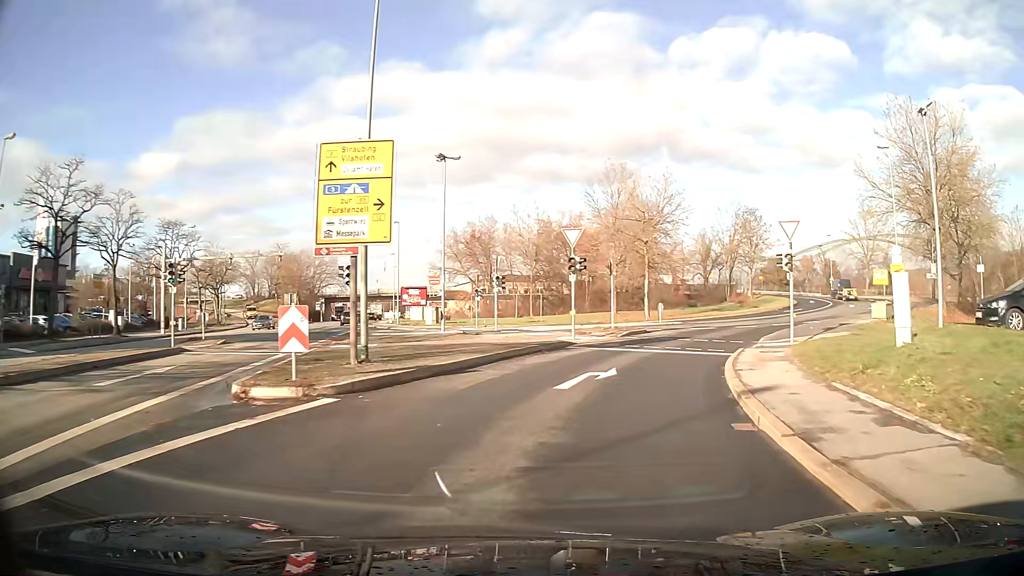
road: primary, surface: asphalt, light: Day
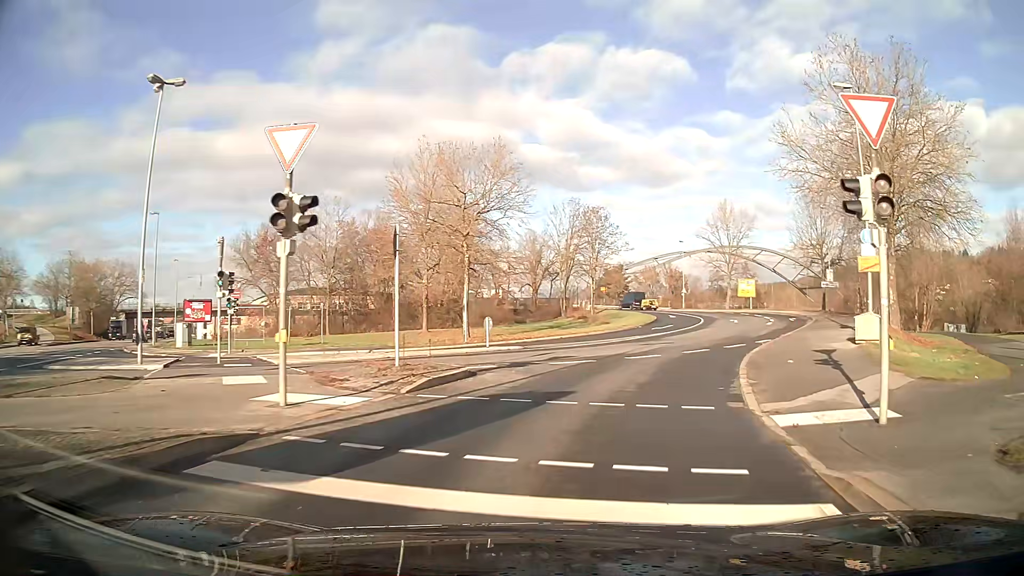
(+2.0, +15.3) m; +16°
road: primary_link
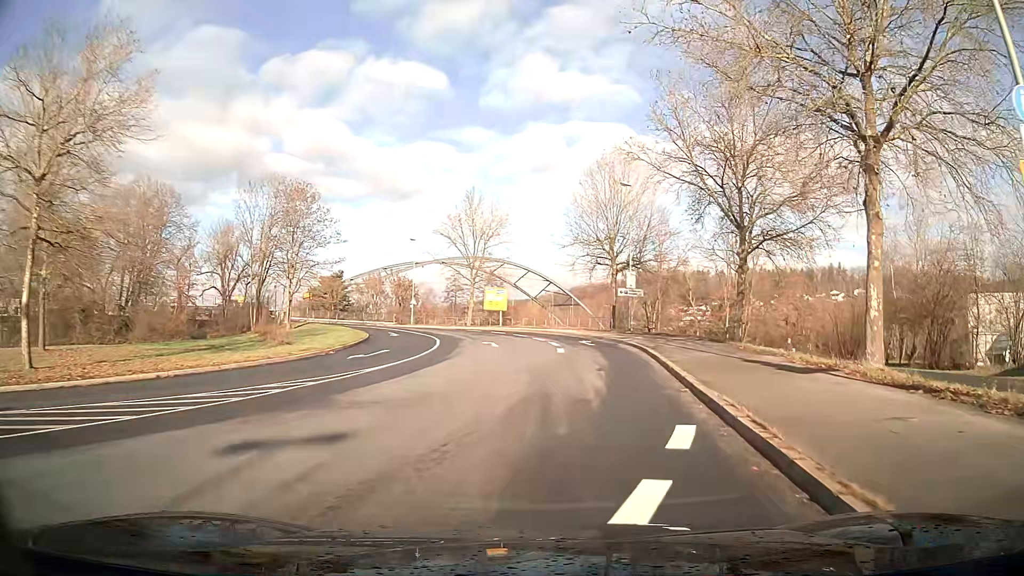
(+4.2, +20.7) m; +22°
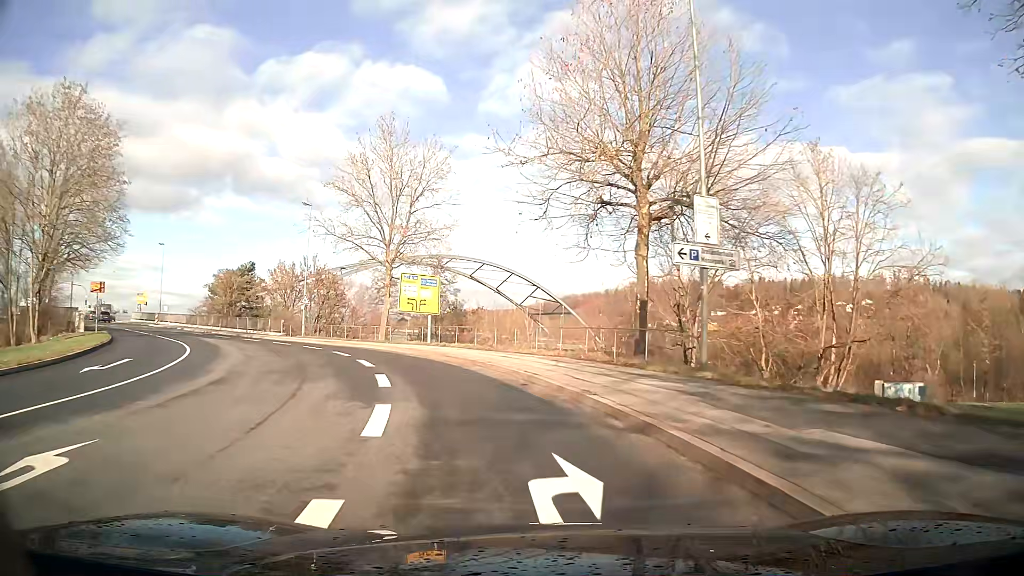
(+0.9, +30.3) m; -4°
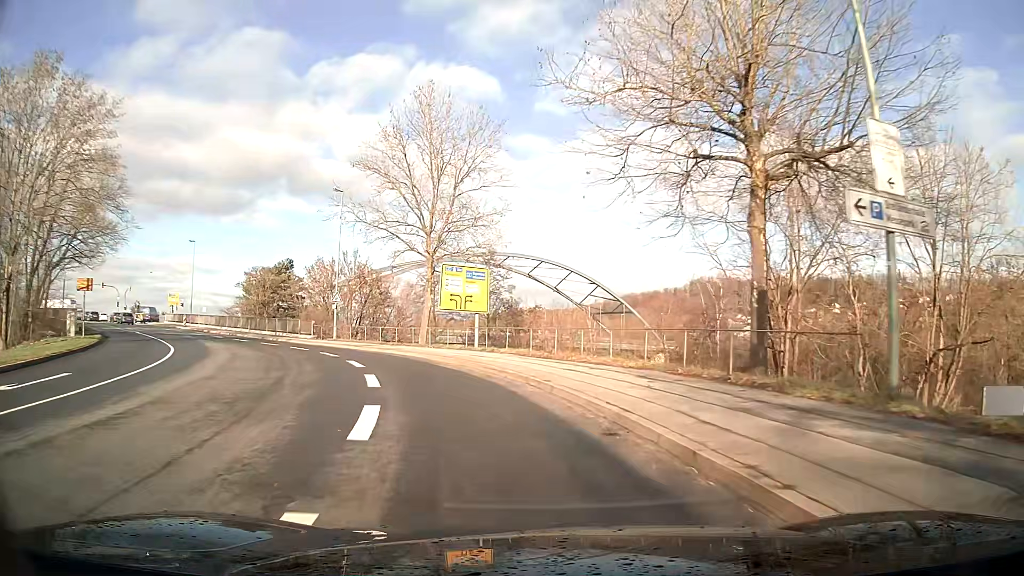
(-0.3, +6.4) m; -5°
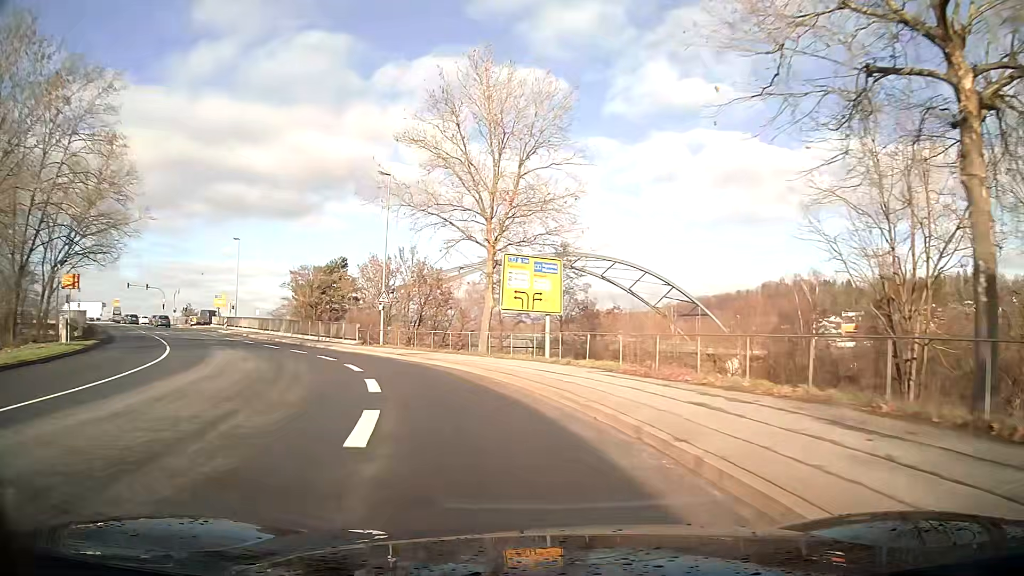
(-0.4, +6.4) m; -6°
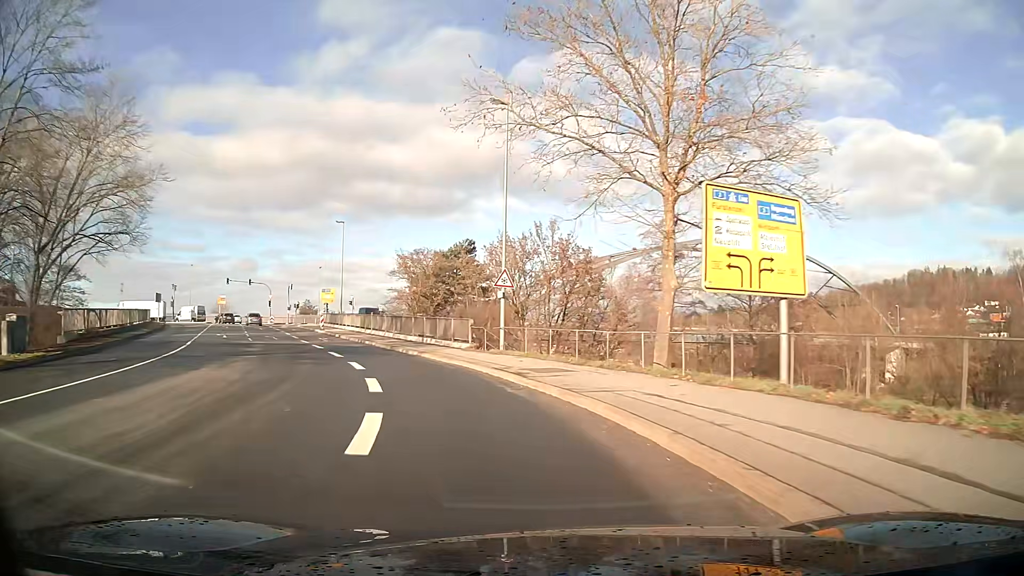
(-1.4, +12.6) m; -12°
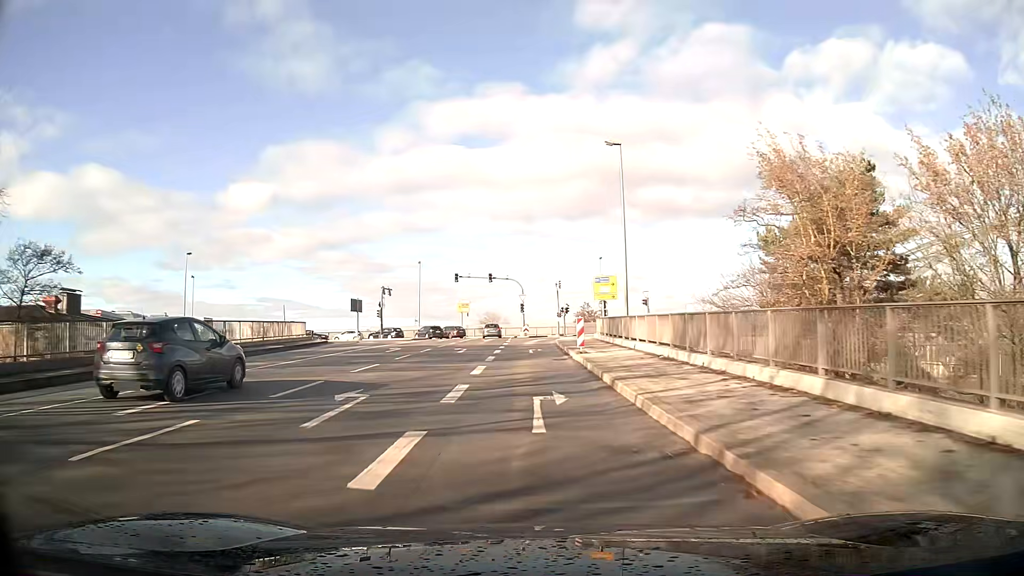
(-7.4, +30.5) m; -23°
